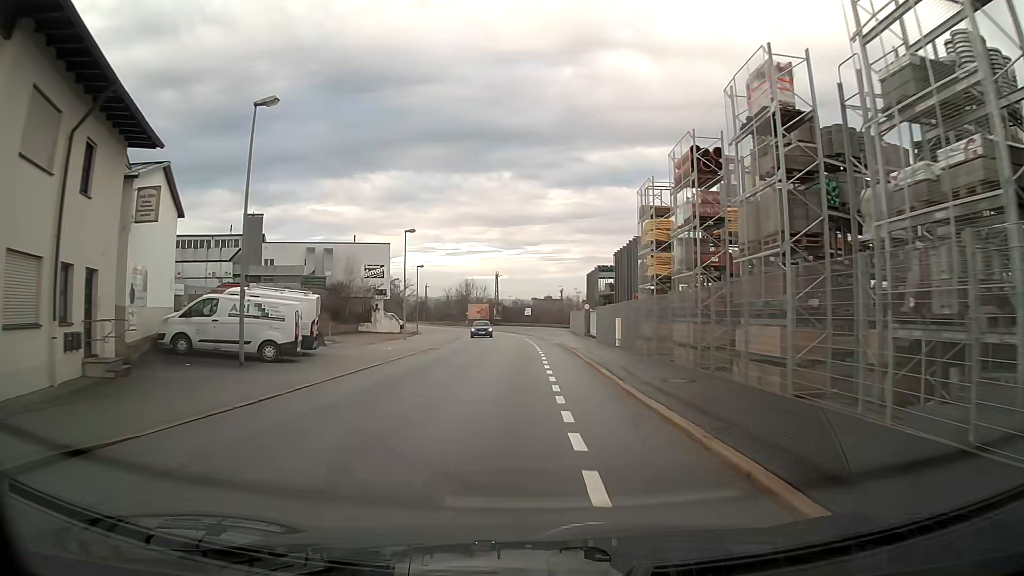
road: residential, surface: asphalt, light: Day
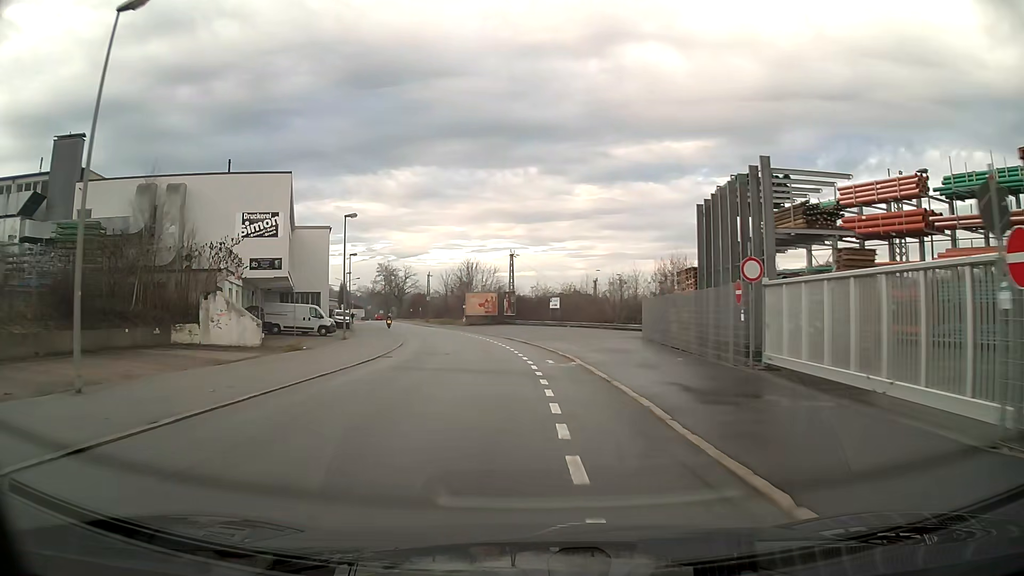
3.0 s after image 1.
(-0.5, +38.2) m; -3°
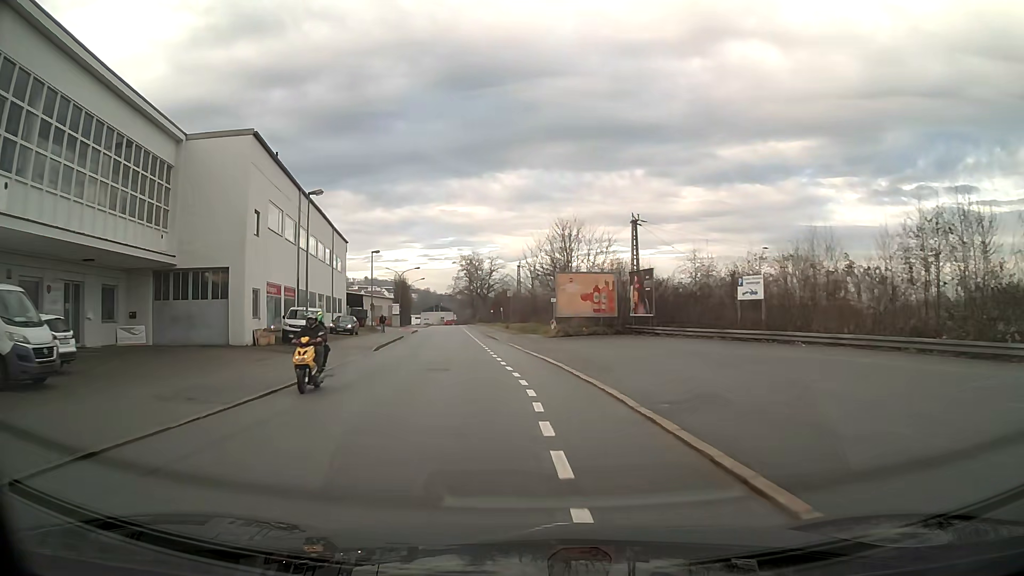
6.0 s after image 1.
(-2.7, +38.0) m; -10°
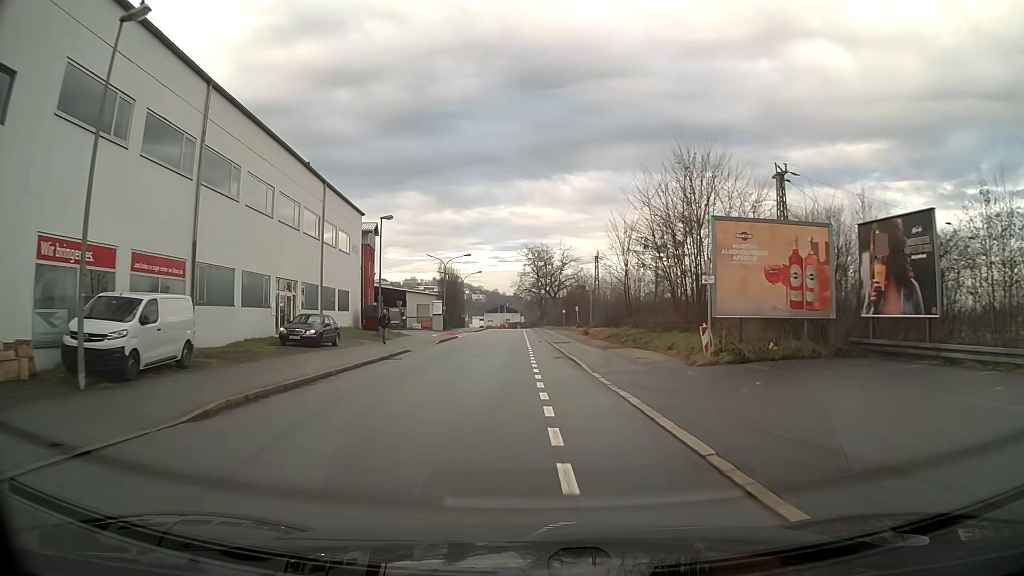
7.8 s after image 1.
(-1.3, +22.8) m; -5°
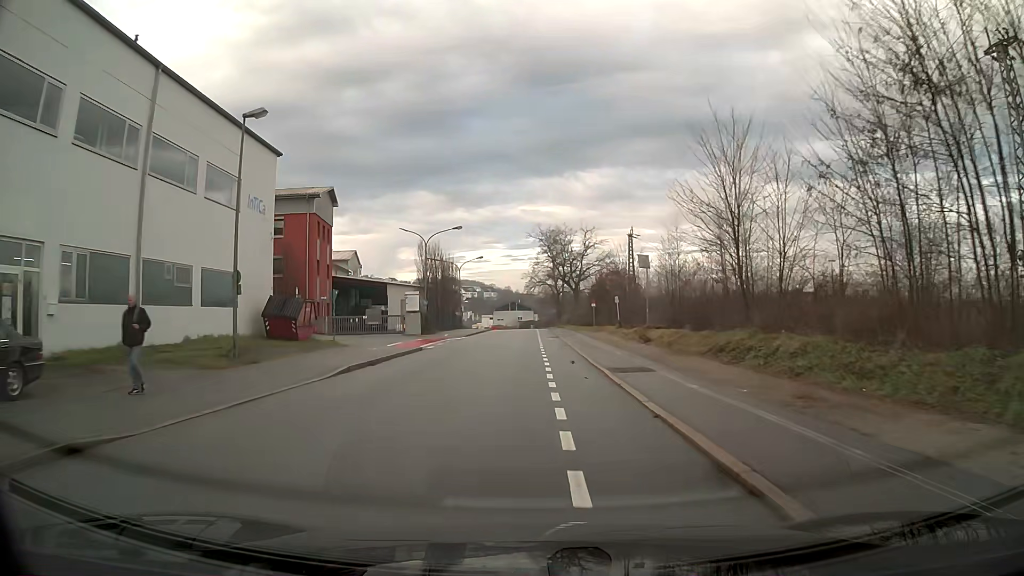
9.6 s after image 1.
(-0.3, +22.8) m; -1°
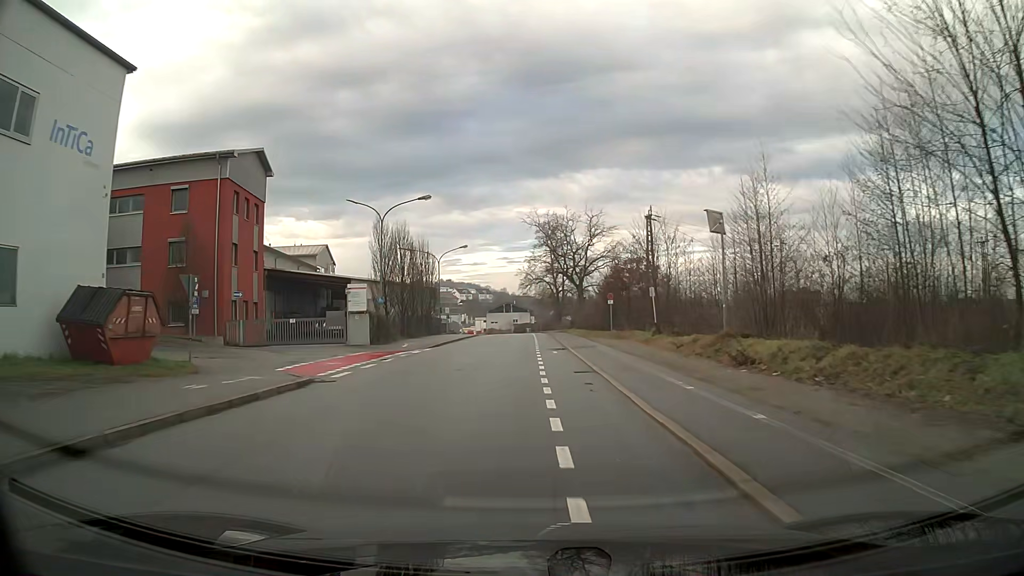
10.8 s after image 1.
(0.0, +15.2) m; 0°
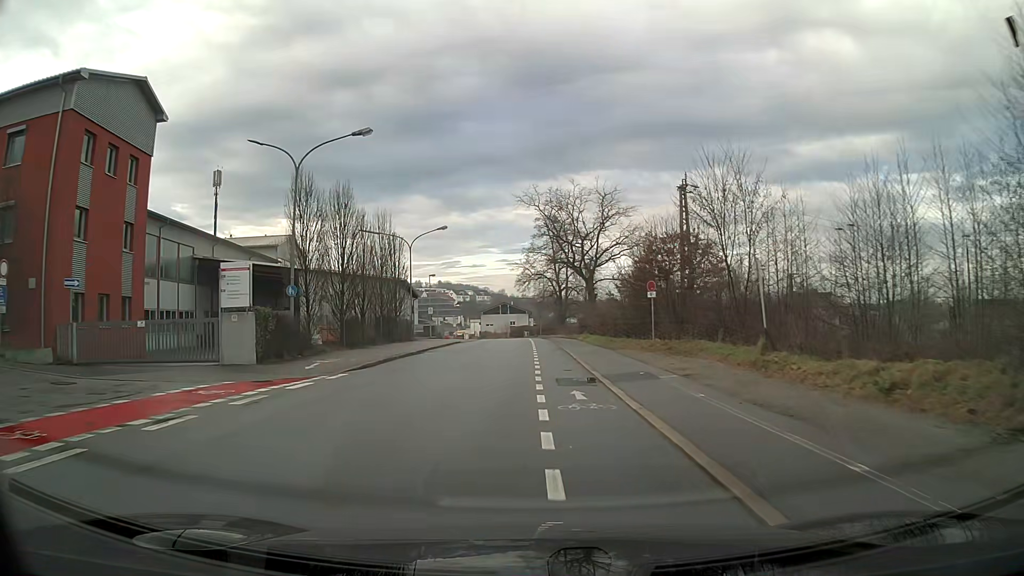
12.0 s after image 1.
(0.0, +15.2) m; 0°
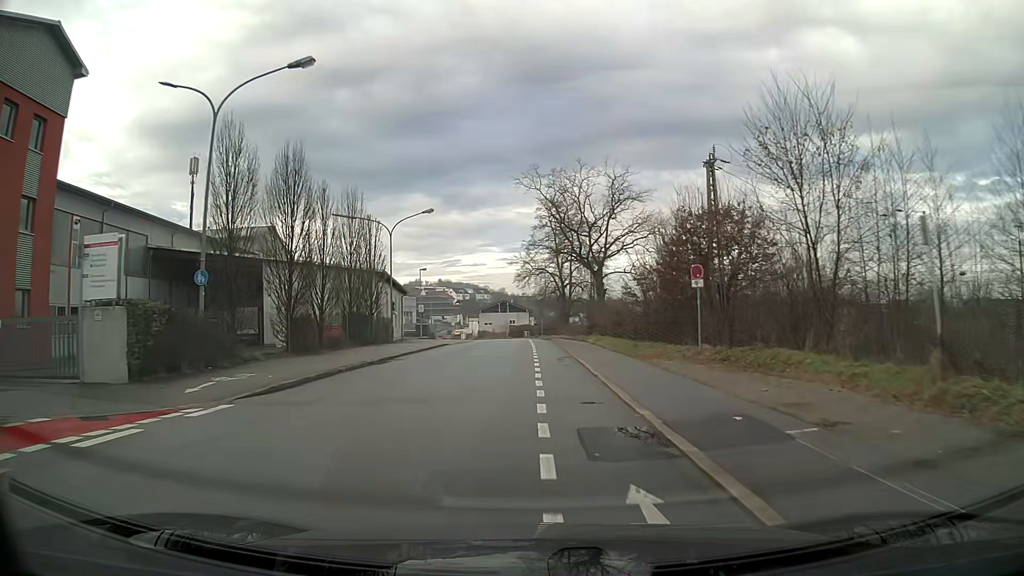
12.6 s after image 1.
(0.0, +7.6) m; 0°
